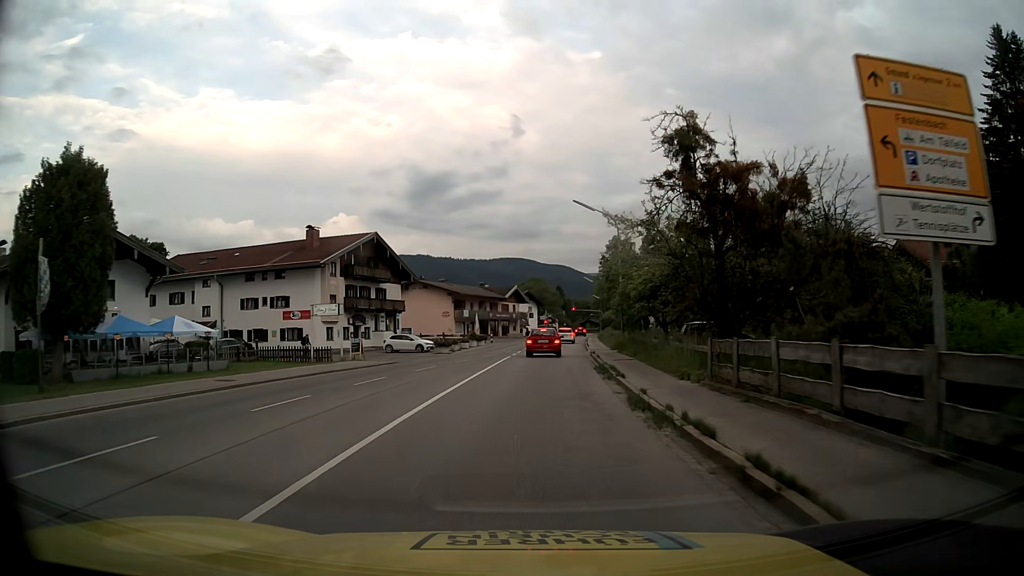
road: primary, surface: asphalt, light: Day
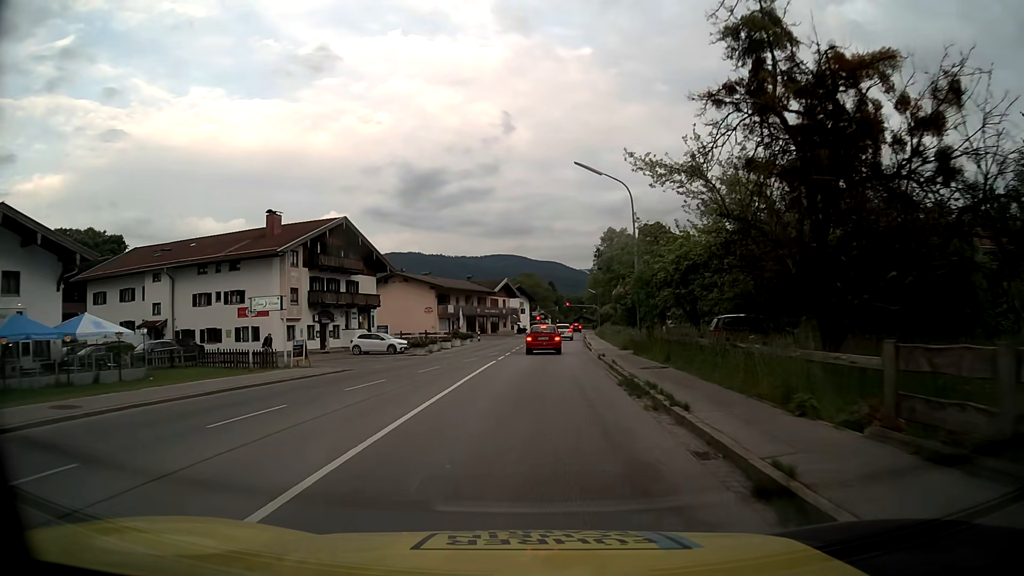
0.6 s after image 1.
(+0.1, +7.9) m; +1°
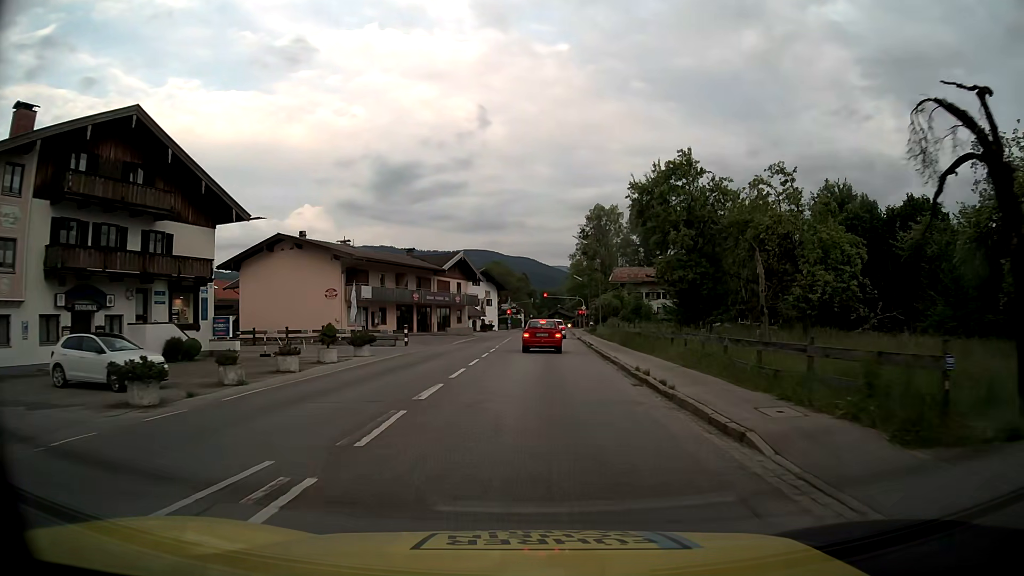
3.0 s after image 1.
(+0.6, +29.1) m; +2°
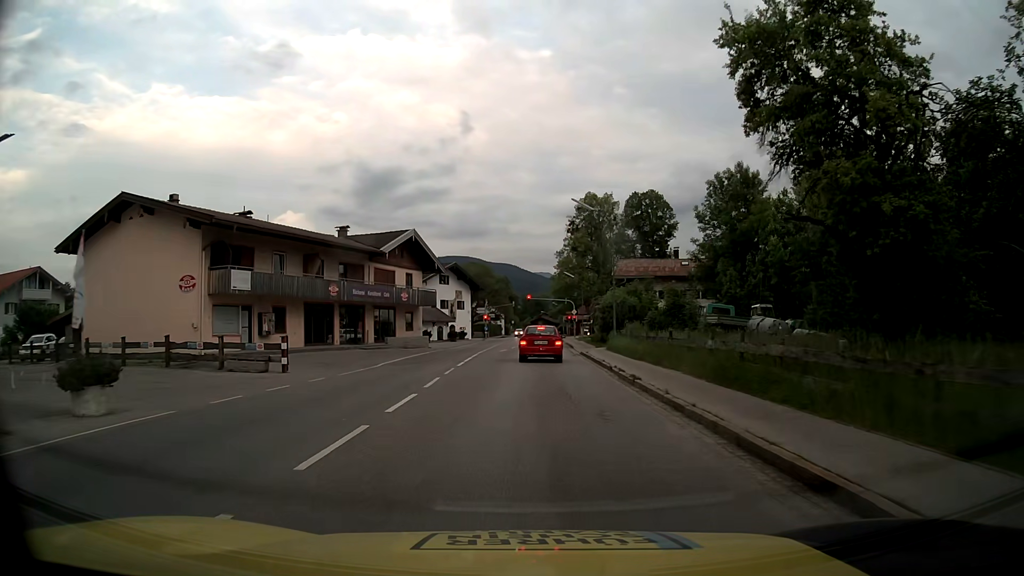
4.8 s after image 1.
(+0.3, +18.9) m; +1°
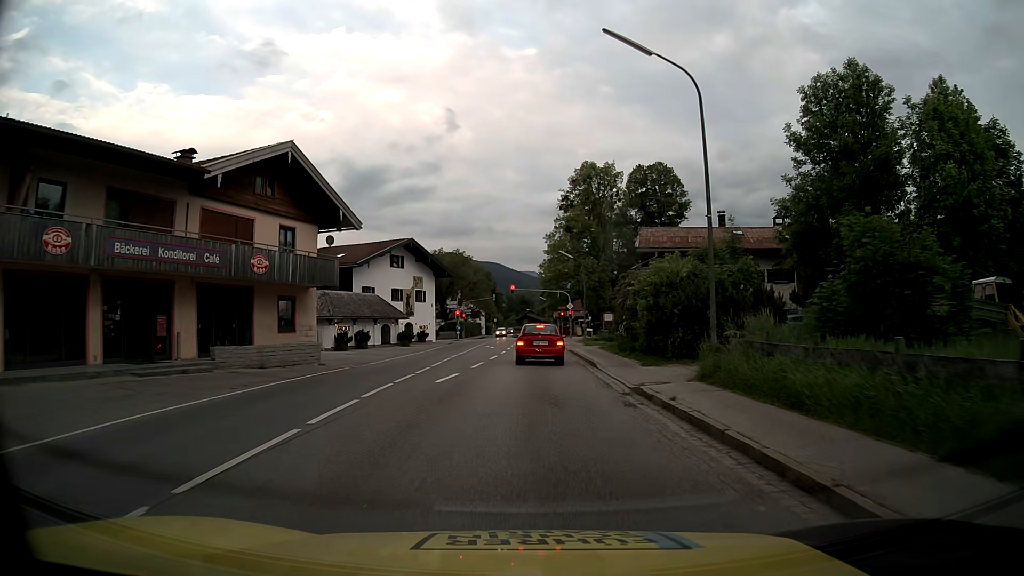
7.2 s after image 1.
(+0.3, +21.8) m; +1°
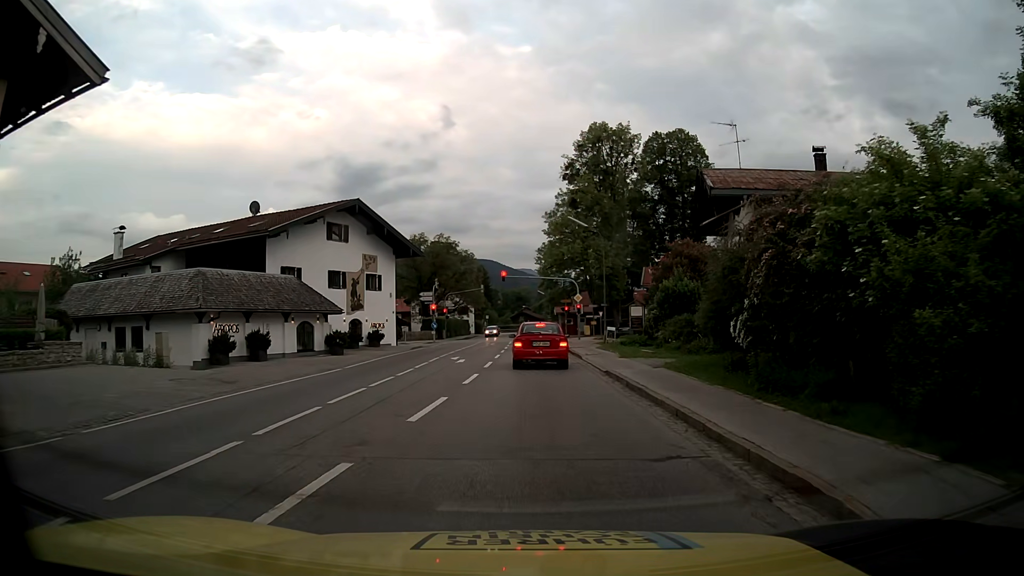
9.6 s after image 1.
(+0.1, +18.4) m; 0°
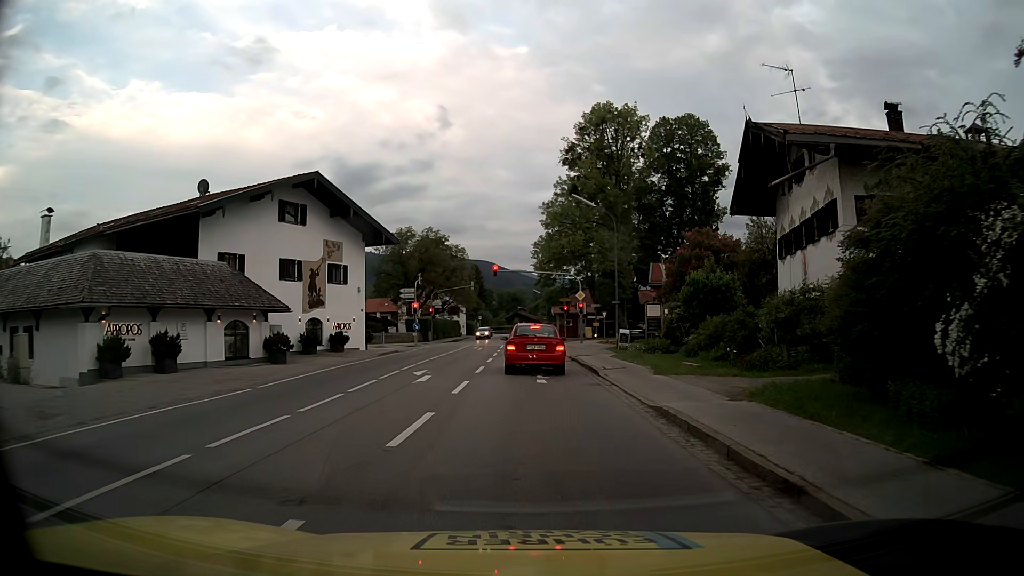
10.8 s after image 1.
(0.0, +7.9) m; 0°
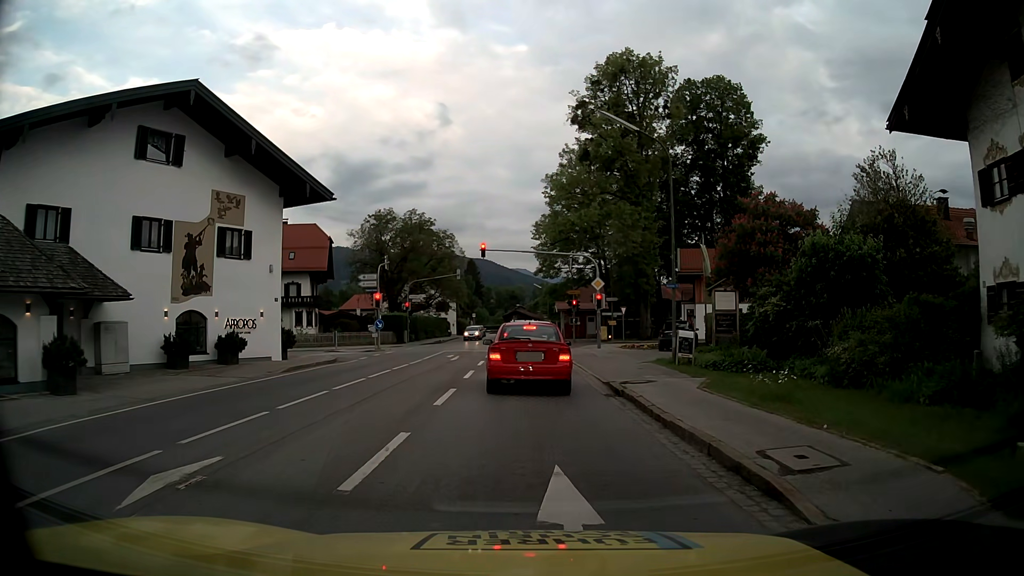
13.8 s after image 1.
(+0.1, +13.9) m; +1°
(0, +10) (0, +20) (0, +30) (0, +40) (-1, +50) (-1, +60) (-1, +70) (-2, +80) (-2, +90) (-2, +100) m
